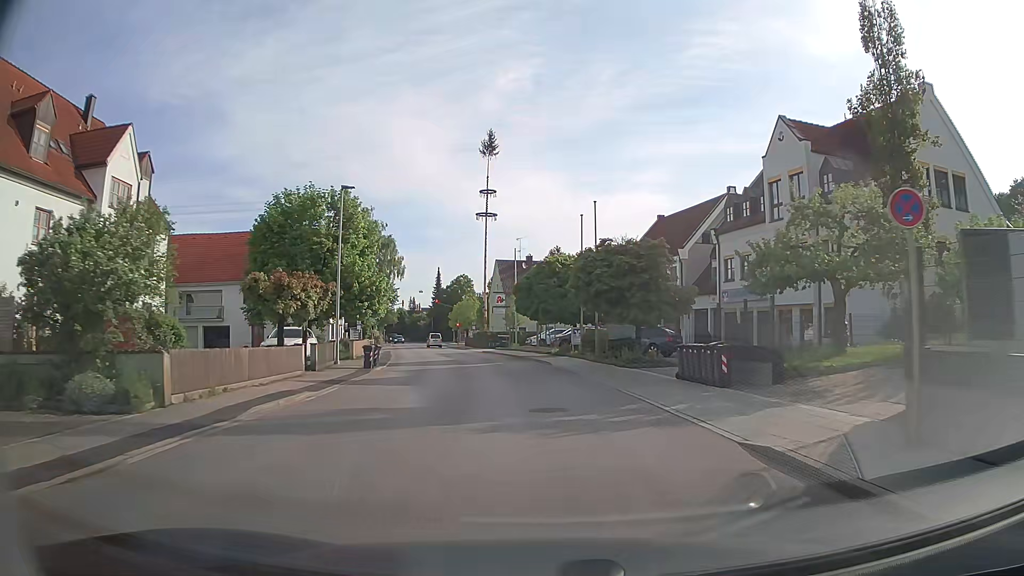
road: secondary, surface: asphalt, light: Day
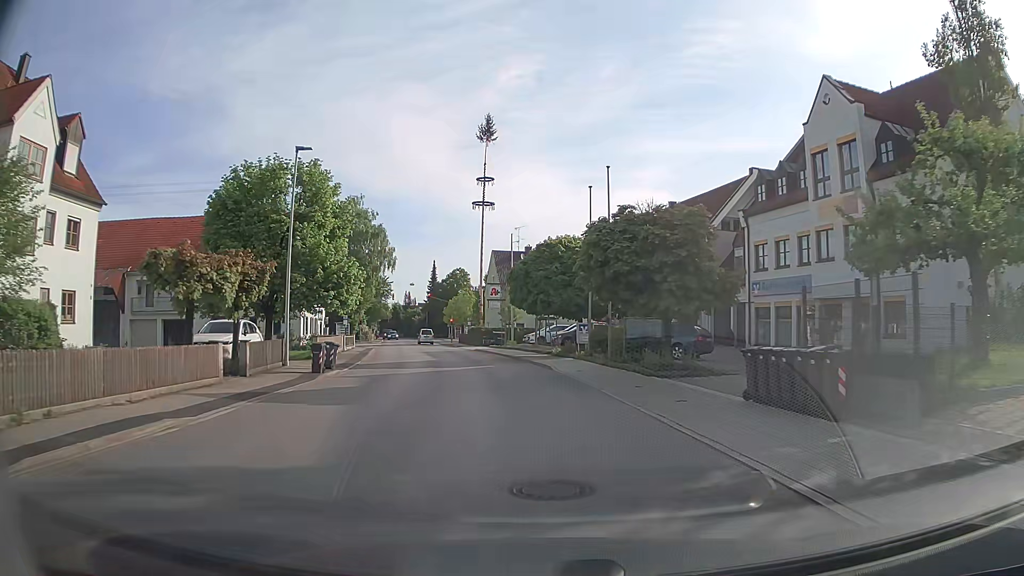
(0.0, +6.2) m; +1°
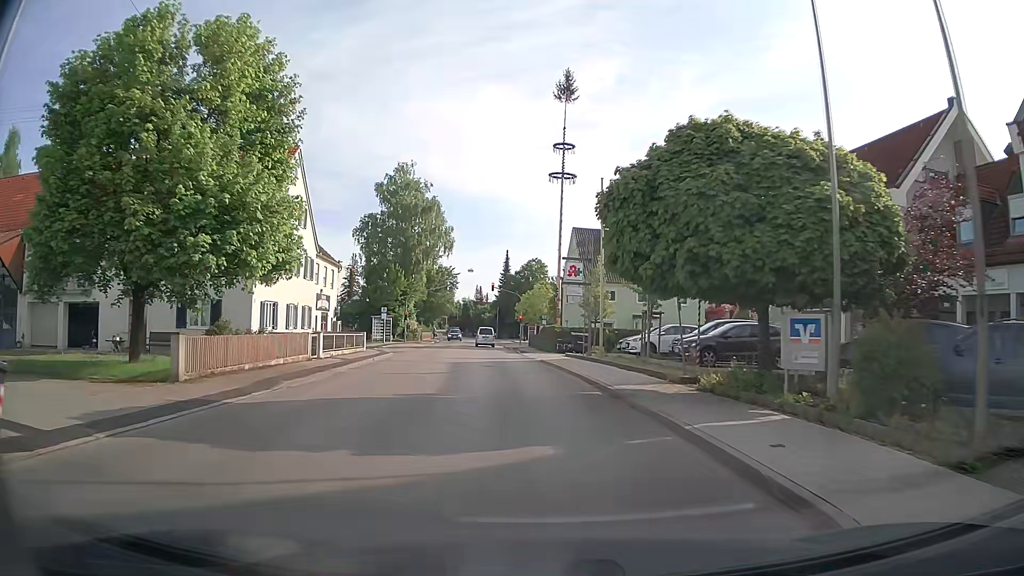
(-1.1, +18.6) m; -8°
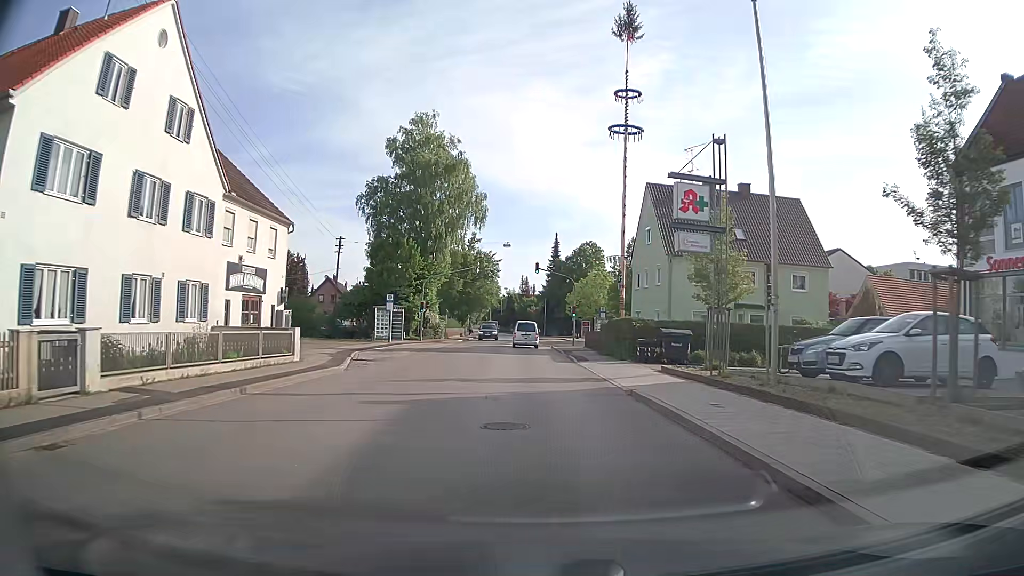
(-0.6, +17.5) m; -4°
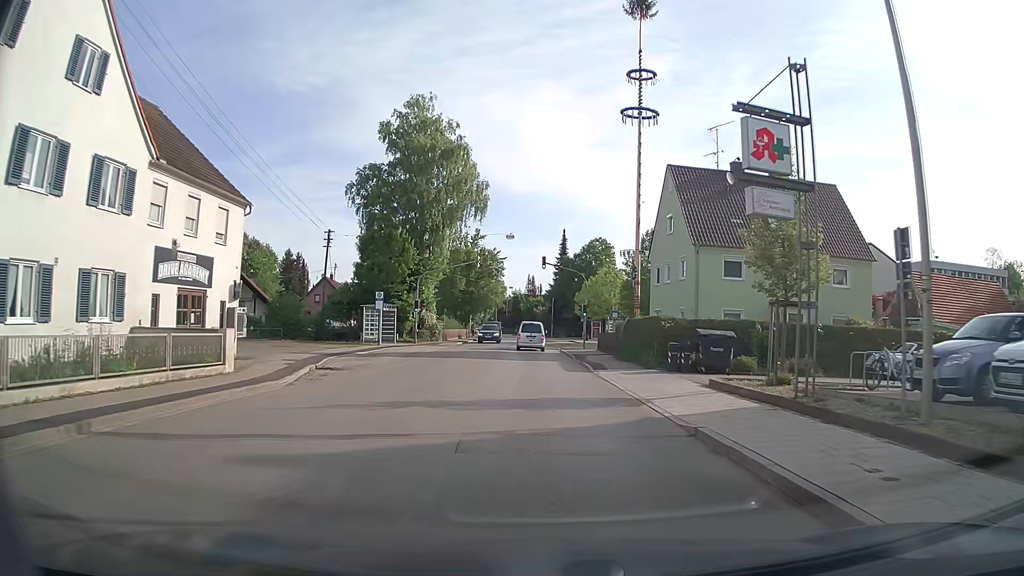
(+0.1, +5.3) m; +1°
